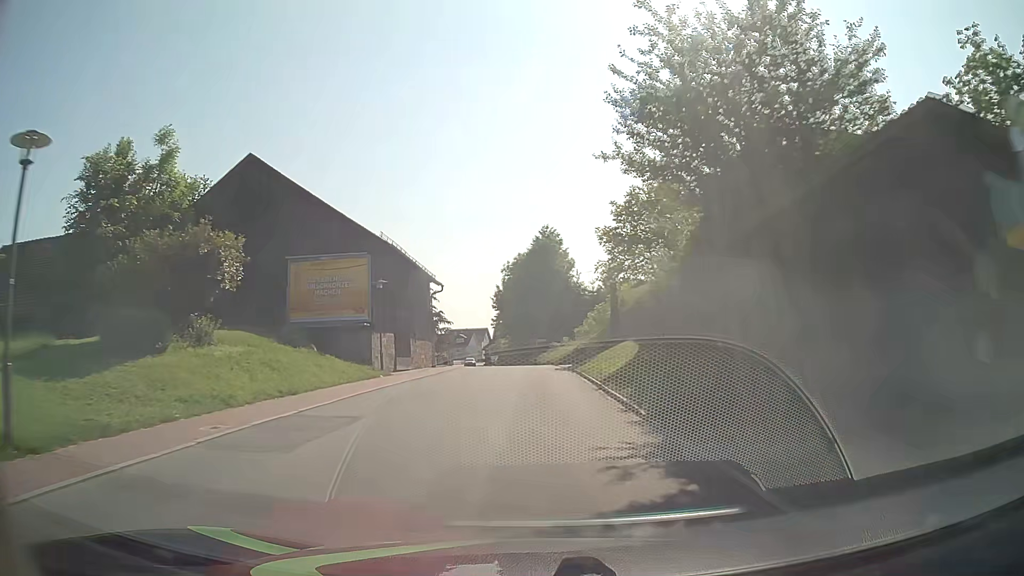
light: Day
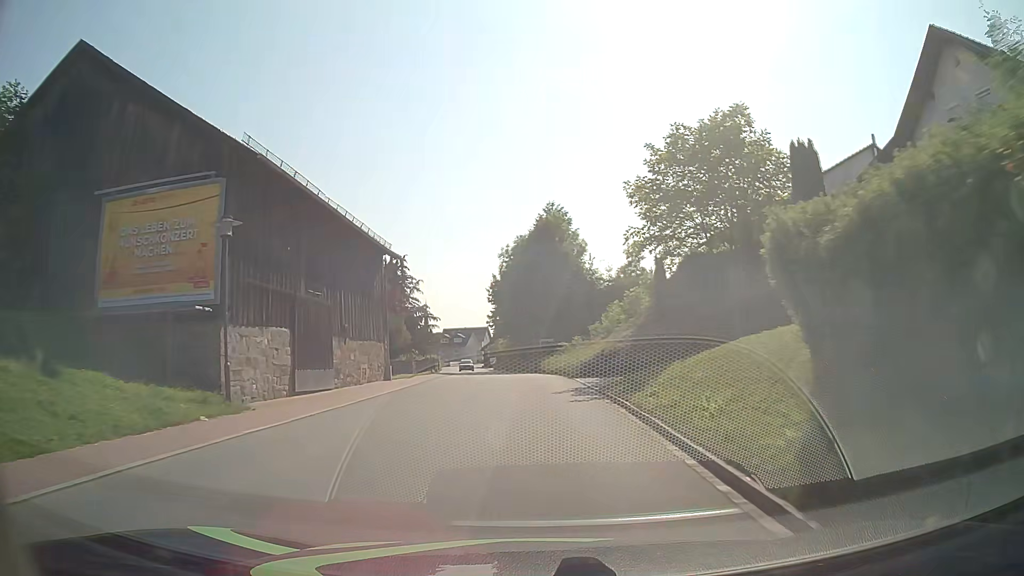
(0.0, +14.4) m; -1°
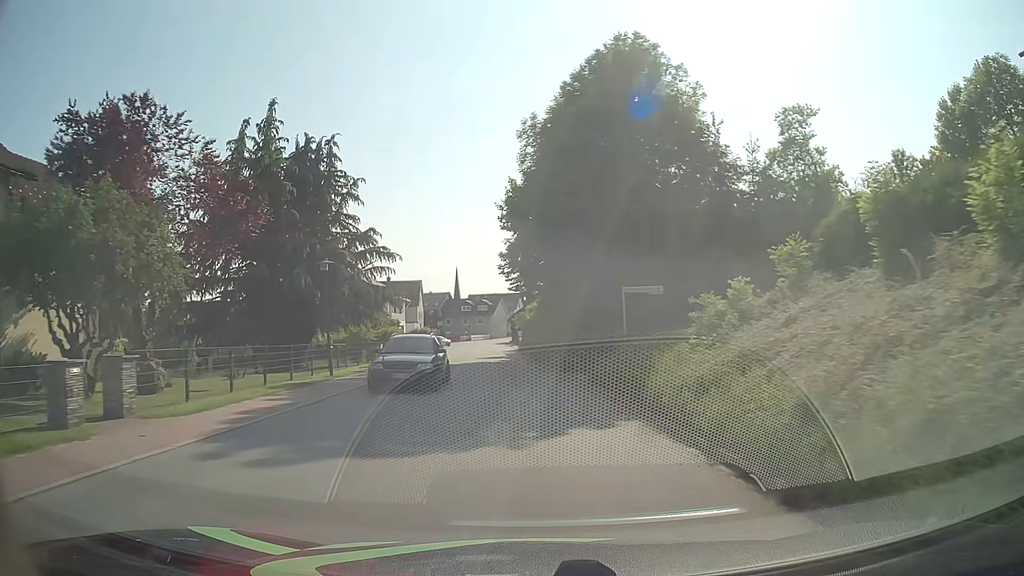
(-0.7, +35.8) m; -3°
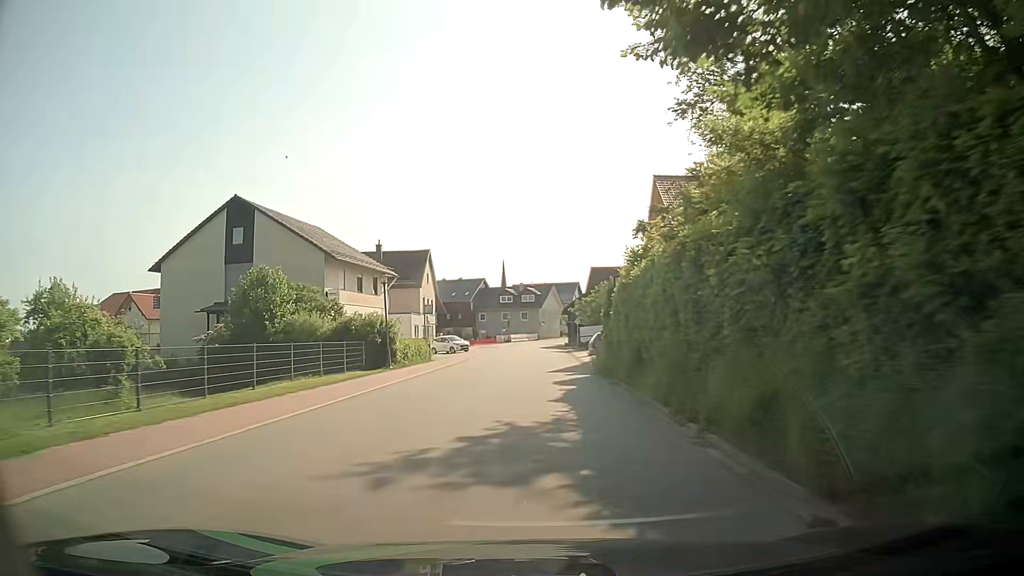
(-1.8, +36.6) m; -4°
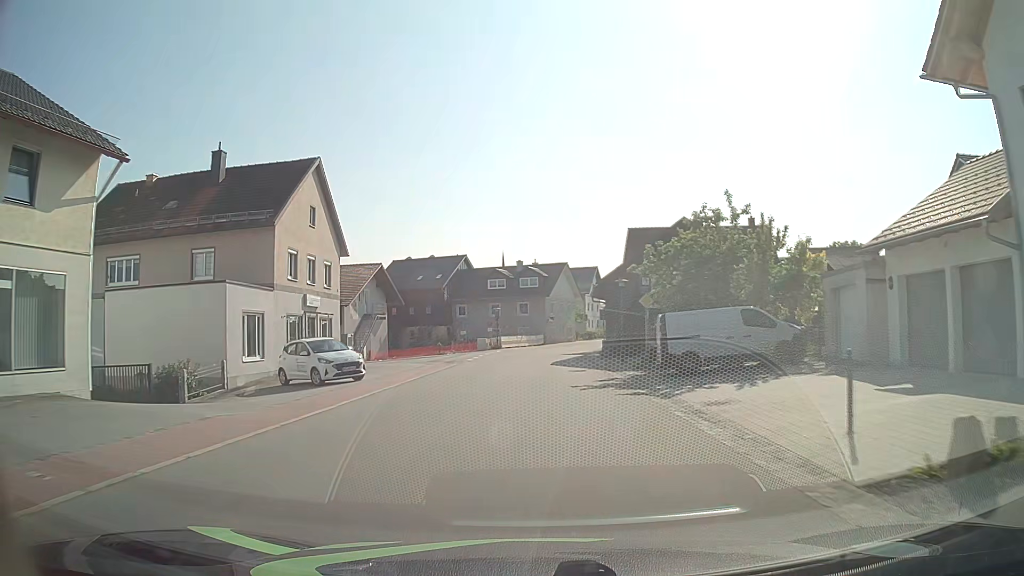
(-0.4, +36.7) m; -1°
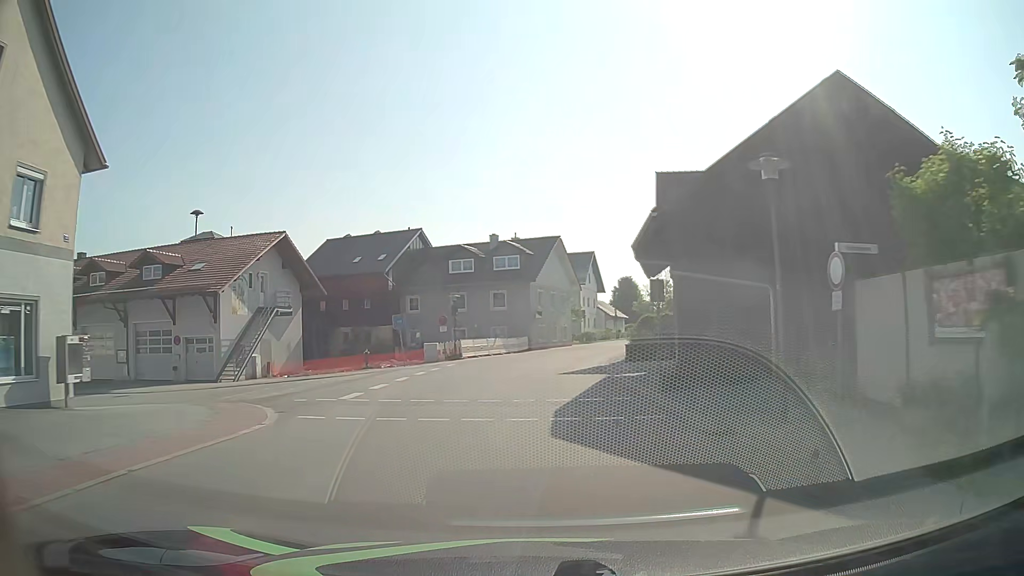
(+0.3, +21.7) m; +2°
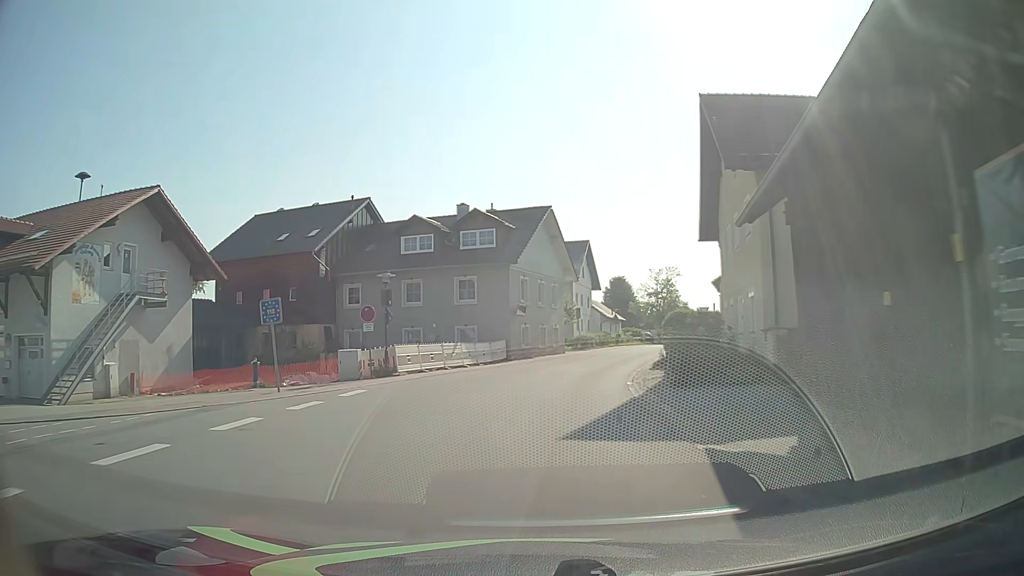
(+0.1, +14.3) m; 0°
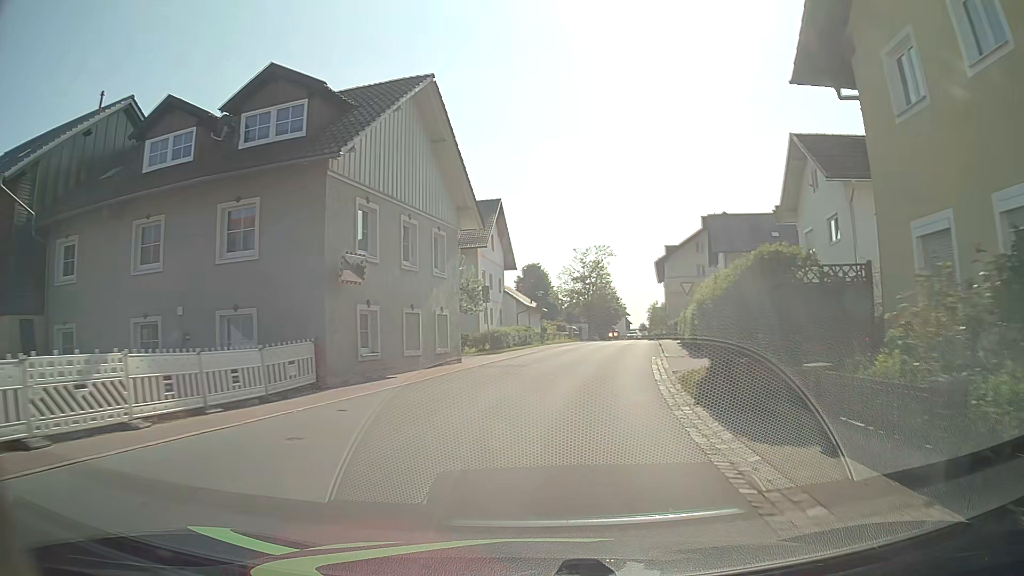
(+1.3, +20.9) m; +9°
(0, +10) (+2, +20) (+3, +30) (+5, +40) (+7, +49) (+8, +59) (+10, +69) (+12, +79) (+13, +89) (+15, +99) m
